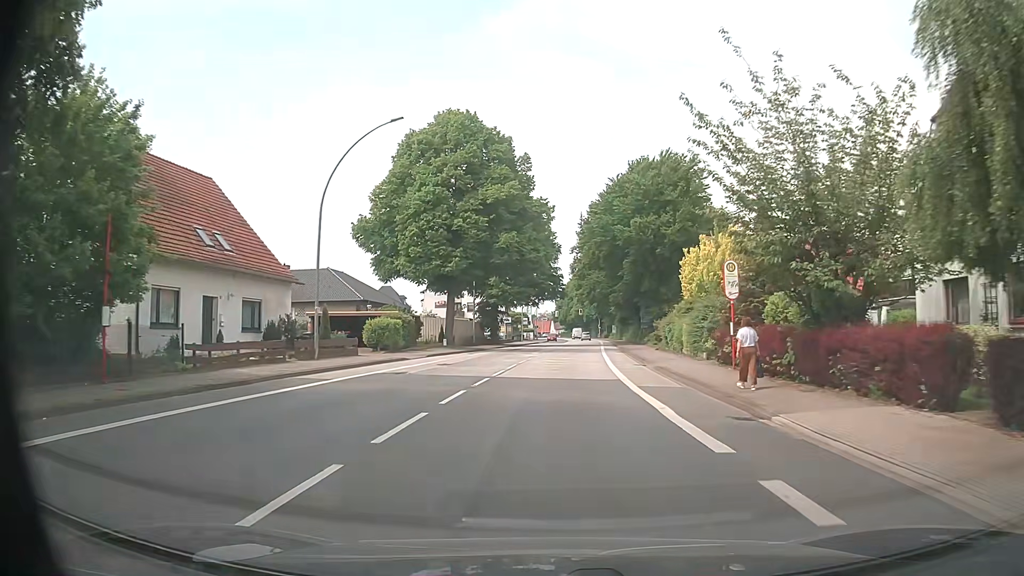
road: primary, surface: asphalt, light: Day
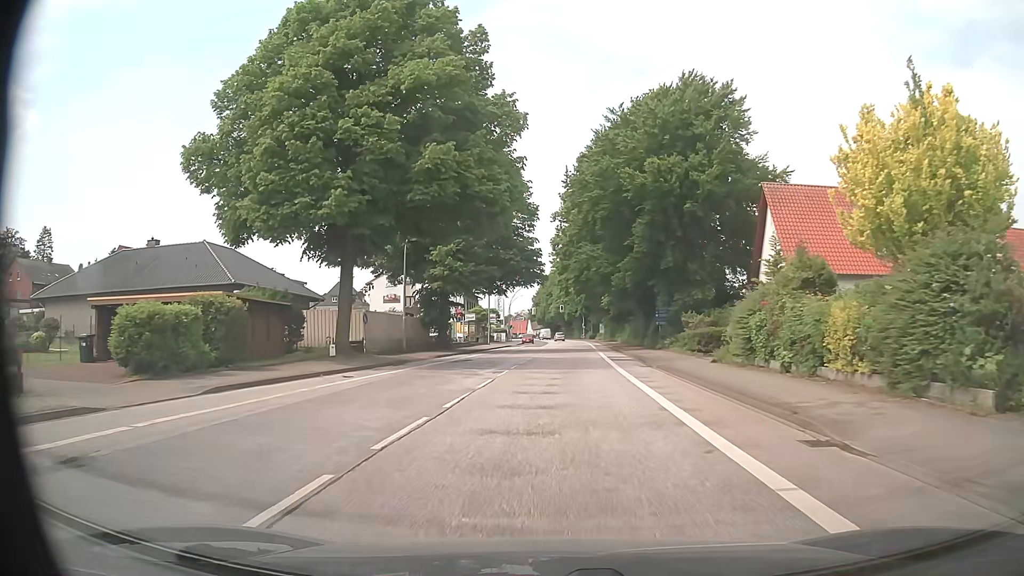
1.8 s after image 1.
(+0.4, +22.8) m; +2°
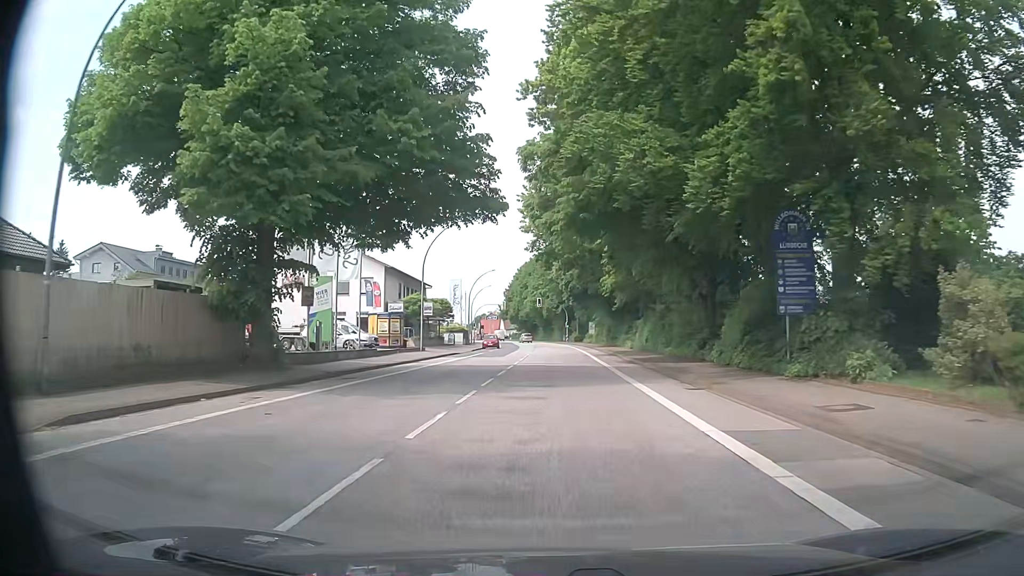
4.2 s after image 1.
(+0.7, +30.4) m; +2°
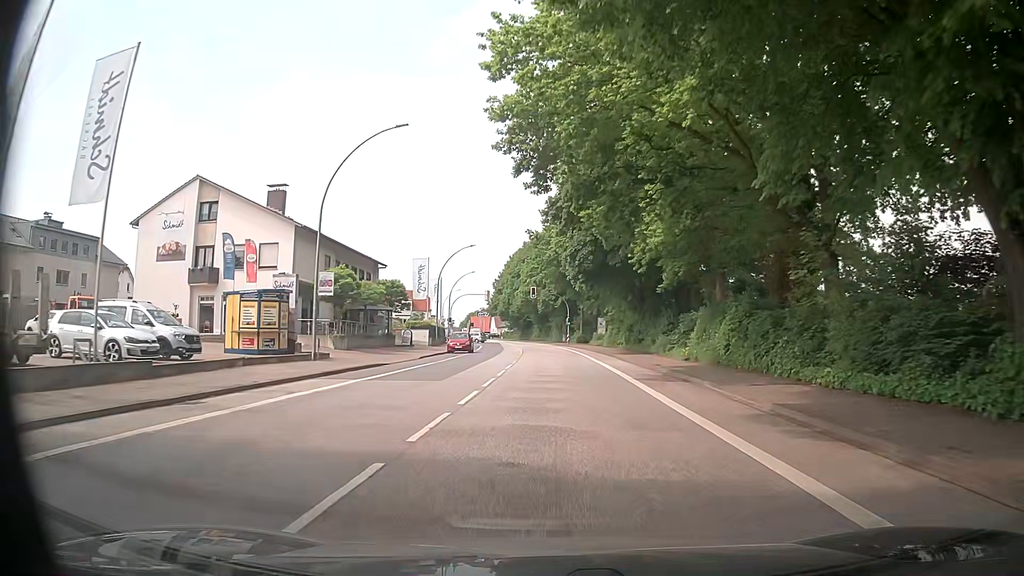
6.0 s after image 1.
(+0.2, +22.8) m; 0°
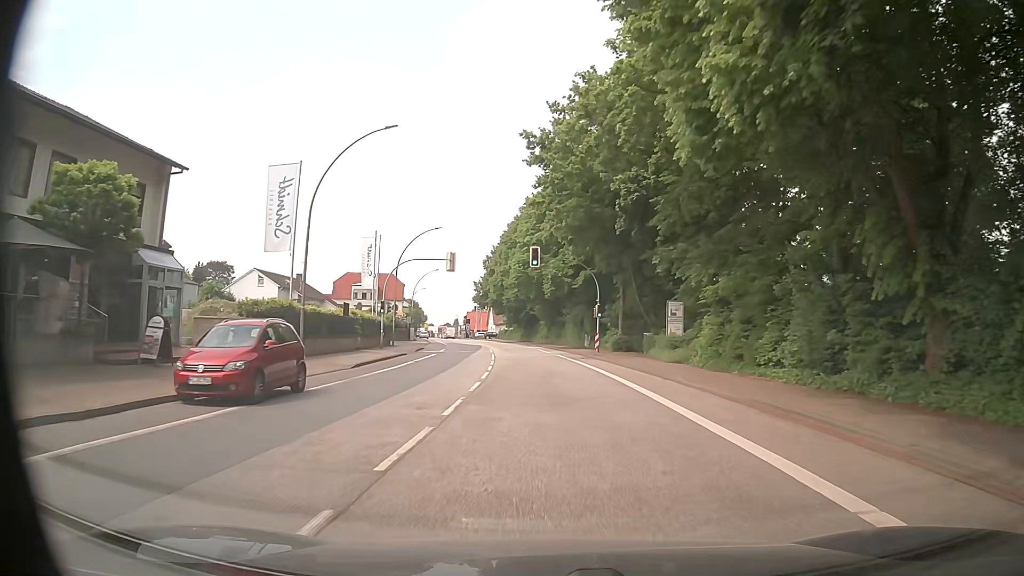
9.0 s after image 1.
(0.0, +38.0) m; -1°
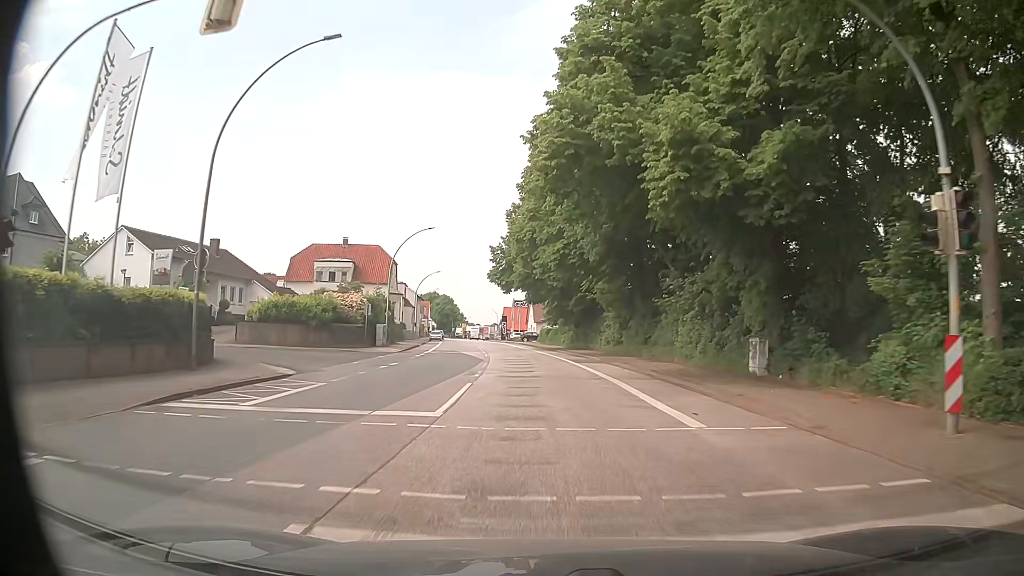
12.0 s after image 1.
(-1.1, +38.0) m; -4°
(0, +10) (-1, +20) (-1, +30) (-2, +40) (-3, +50) (-4, +60) (-5, +70) (-7, +80) (-8, +90) (-10, +99) m
